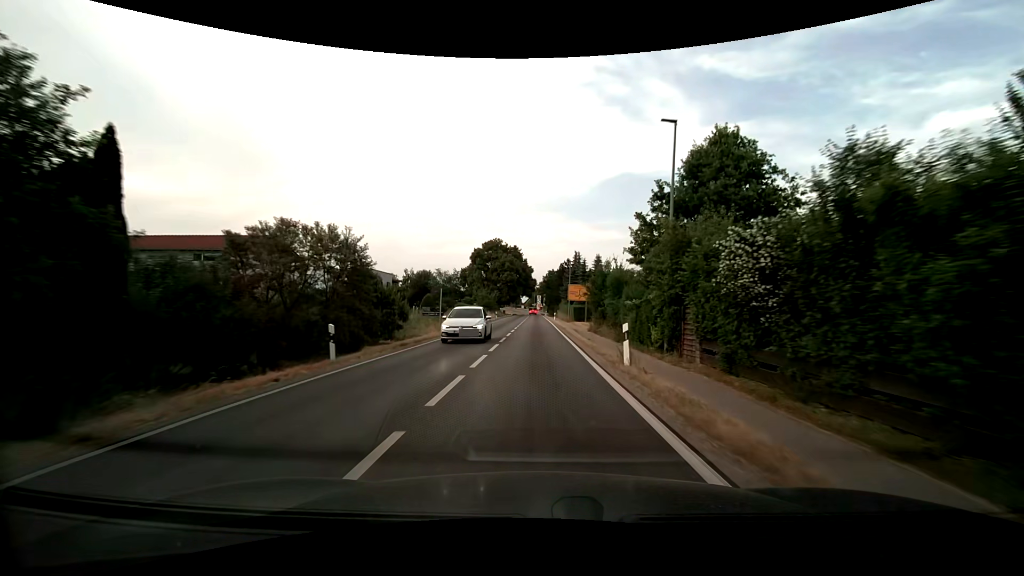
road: secondary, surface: asphalt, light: Day
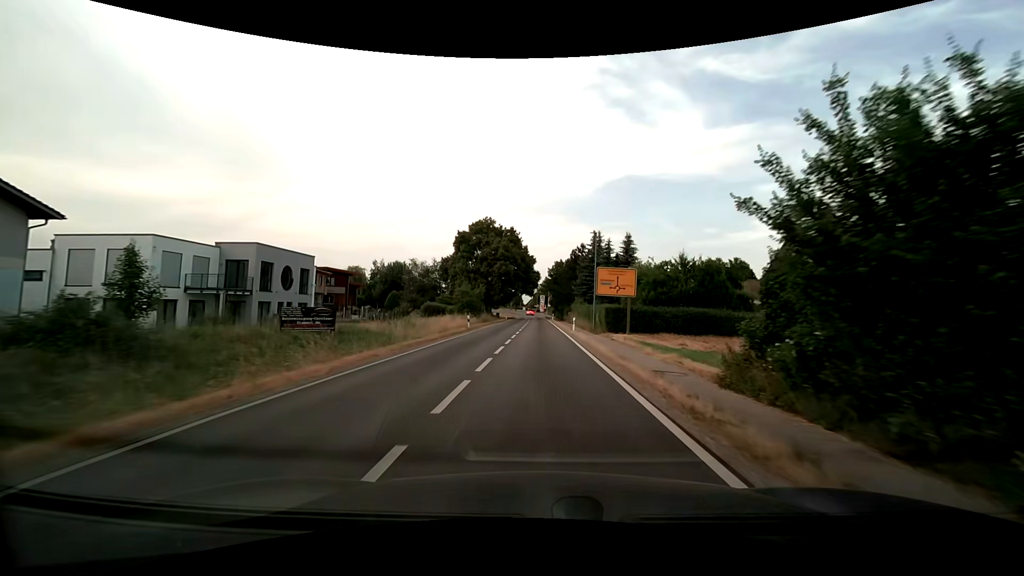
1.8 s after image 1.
(-0.1, +27.9) m; 0°
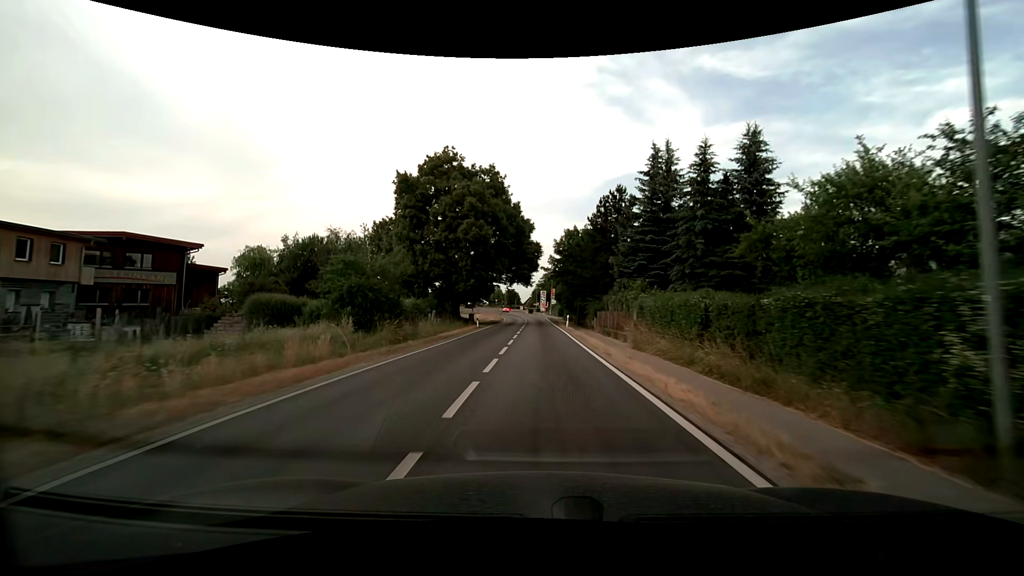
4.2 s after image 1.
(-0.2, +37.4) m; 0°
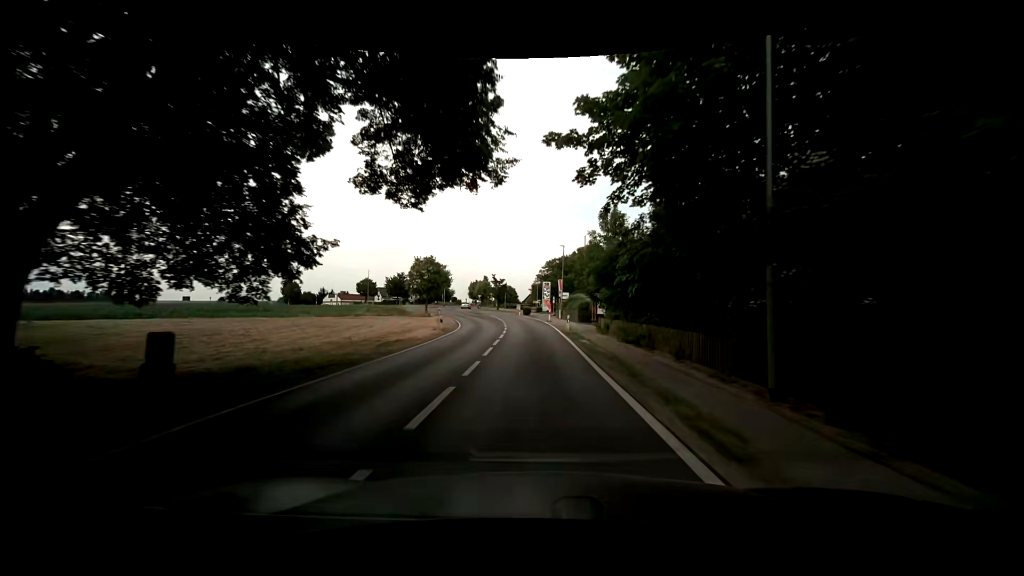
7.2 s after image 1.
(+0.2, +46.2) m; +1°
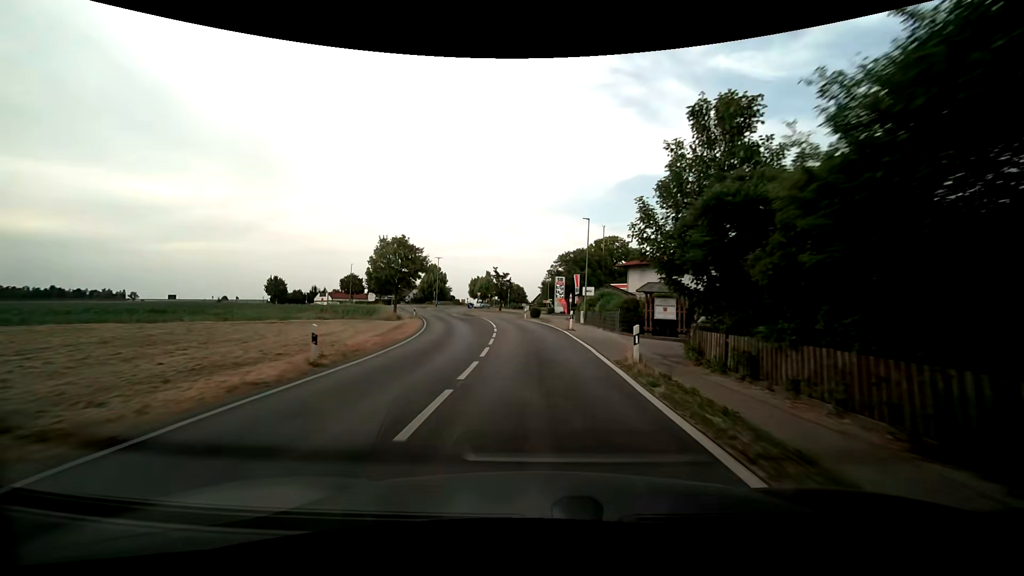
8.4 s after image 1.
(-0.5, +18.2) m; -2°
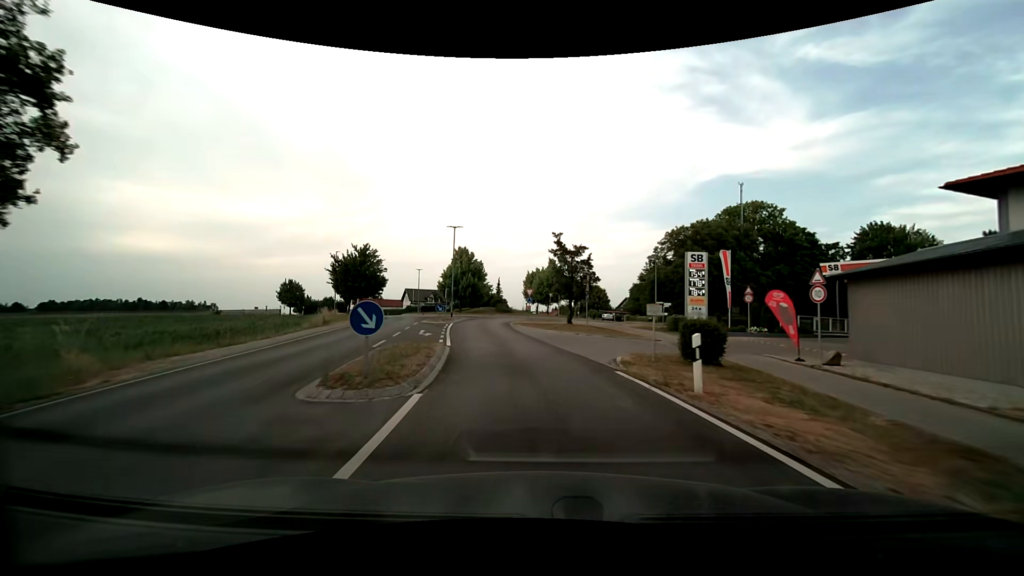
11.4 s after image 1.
(-2.5, +41.9) m; -9°
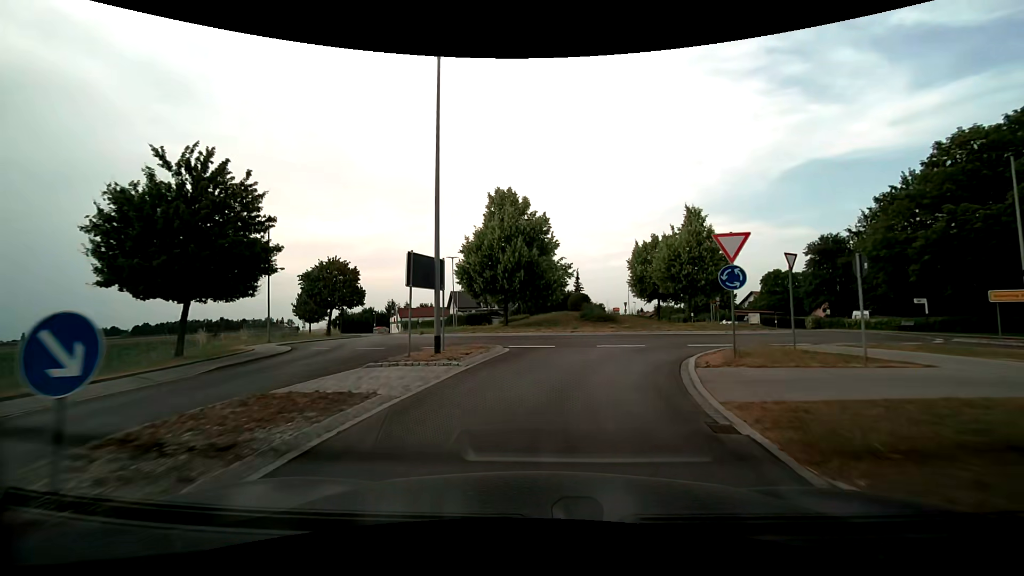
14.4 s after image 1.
(-3.3, +34.2) m; -9°
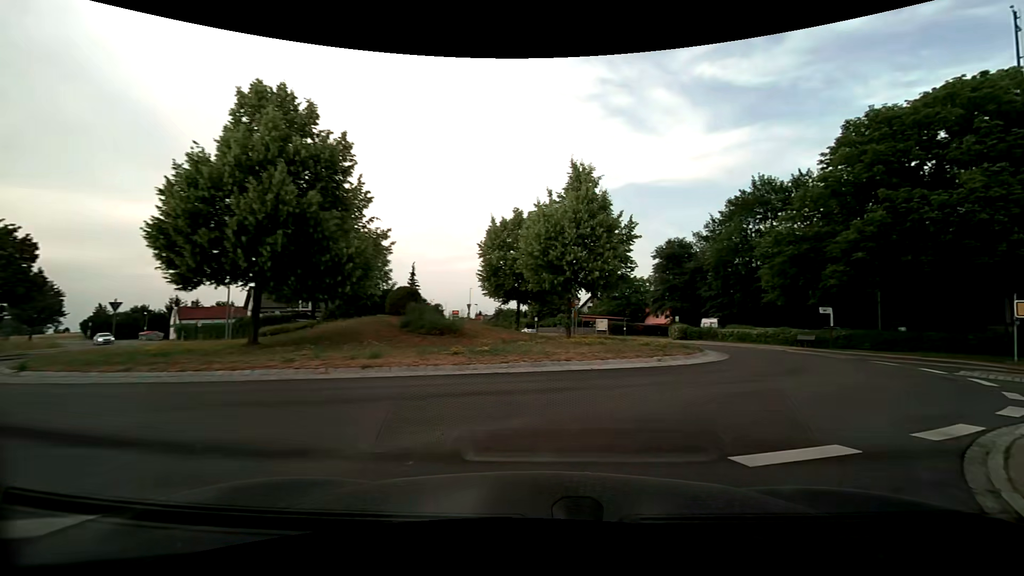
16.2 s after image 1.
(+1.2, +13.1) m; +18°
